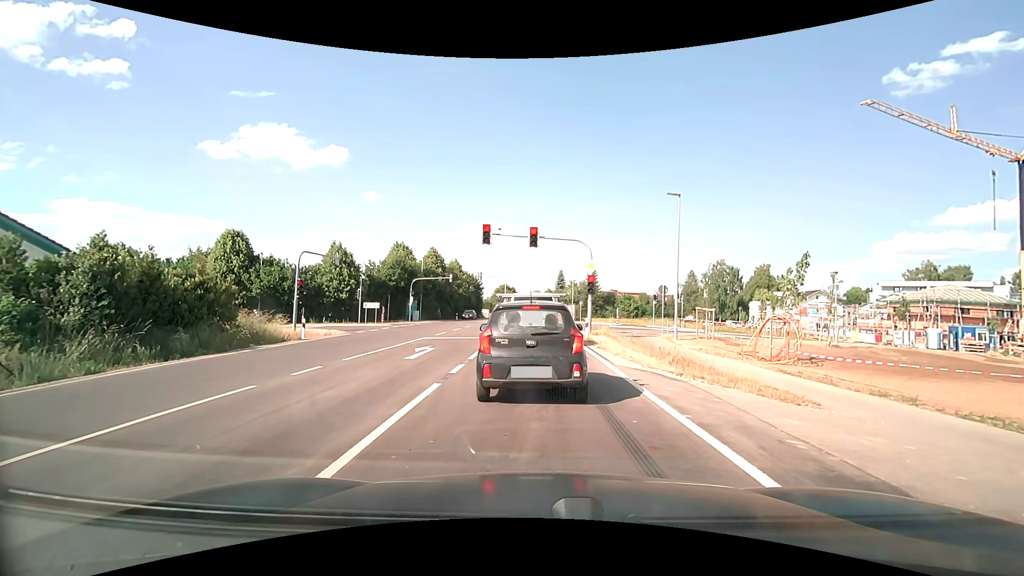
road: secondary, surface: asphalt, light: Day
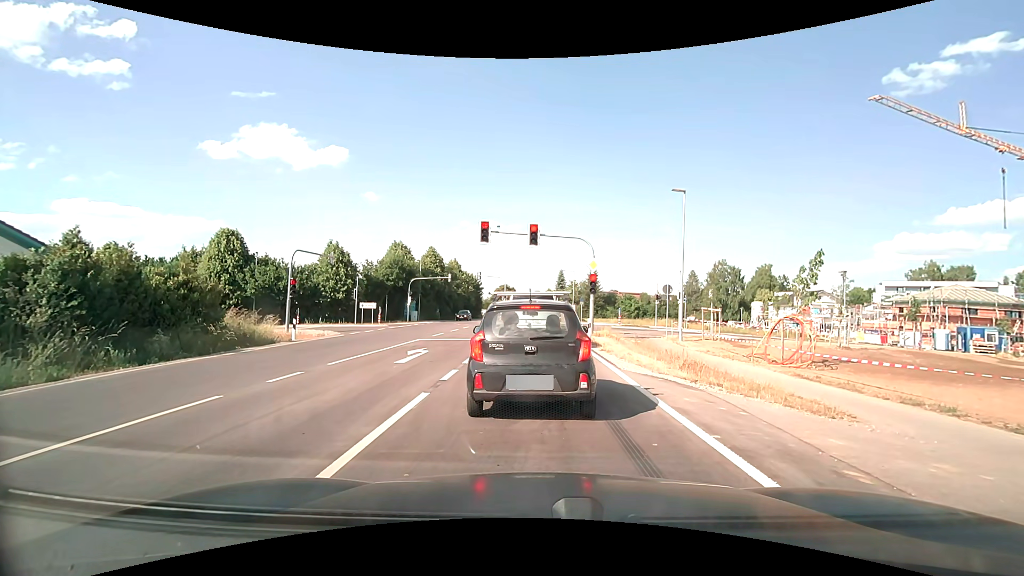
(0.0, +1.0) m; 0°
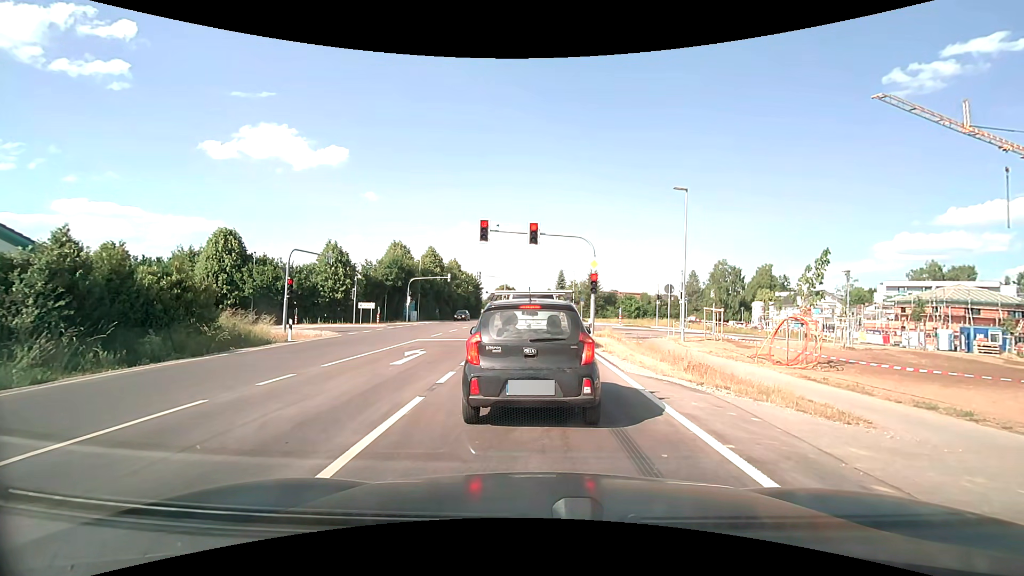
(0.0, +0.4) m; 0°
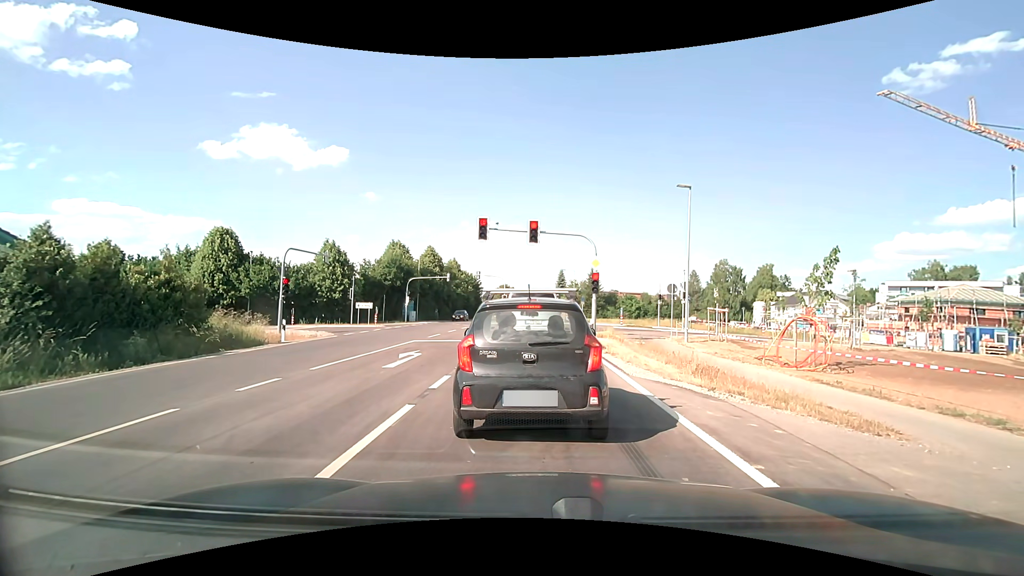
(0.0, +0.6) m; 0°
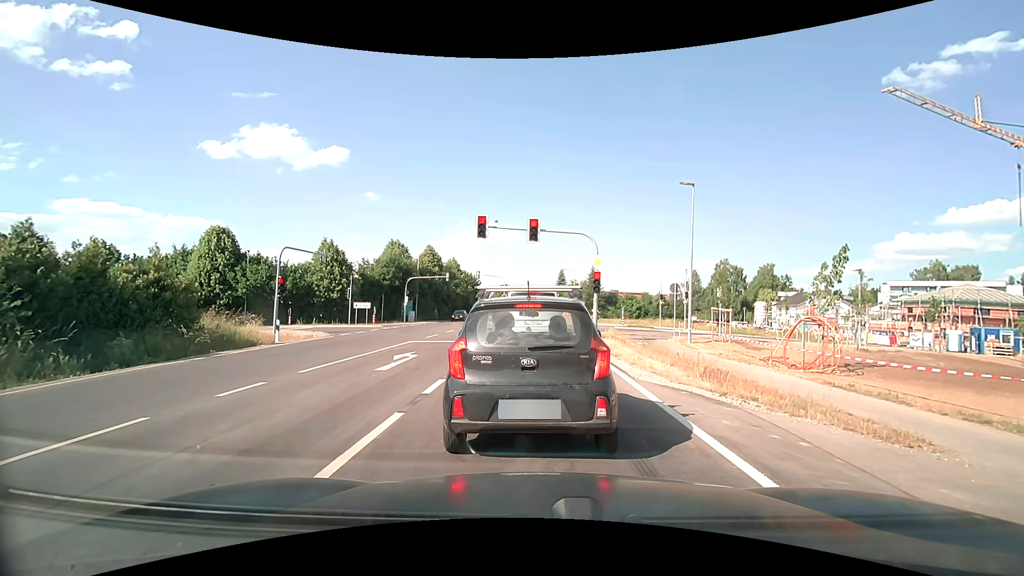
(0.0, +0.6) m; 0°
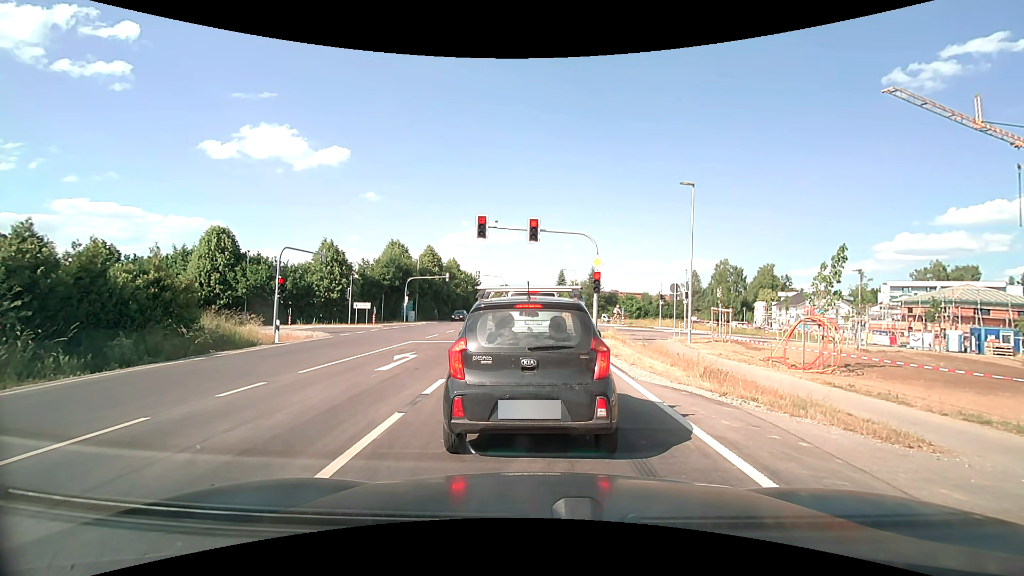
(0.0, +0.1) m; 0°
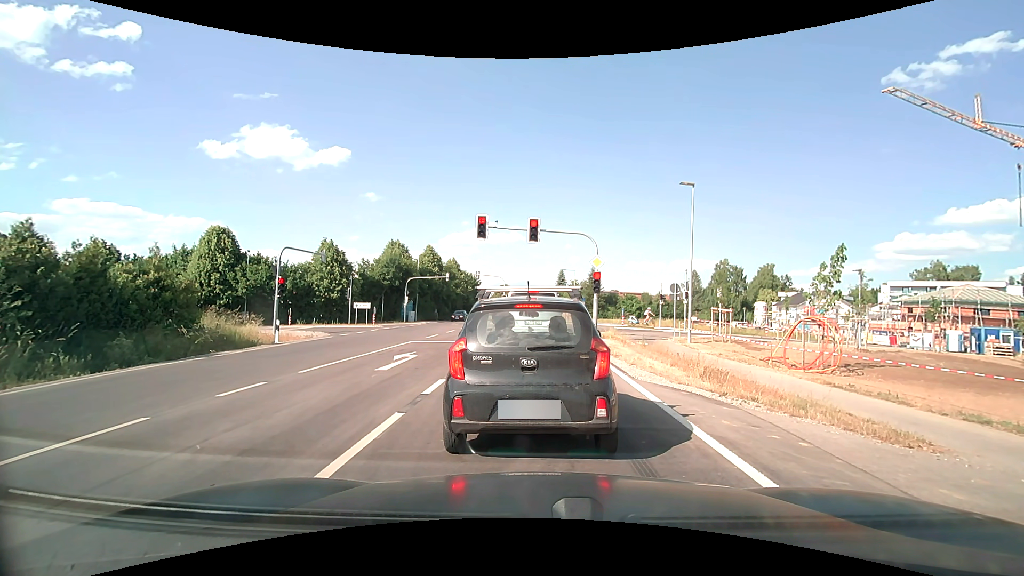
(0.0, 0.0) m; 0°
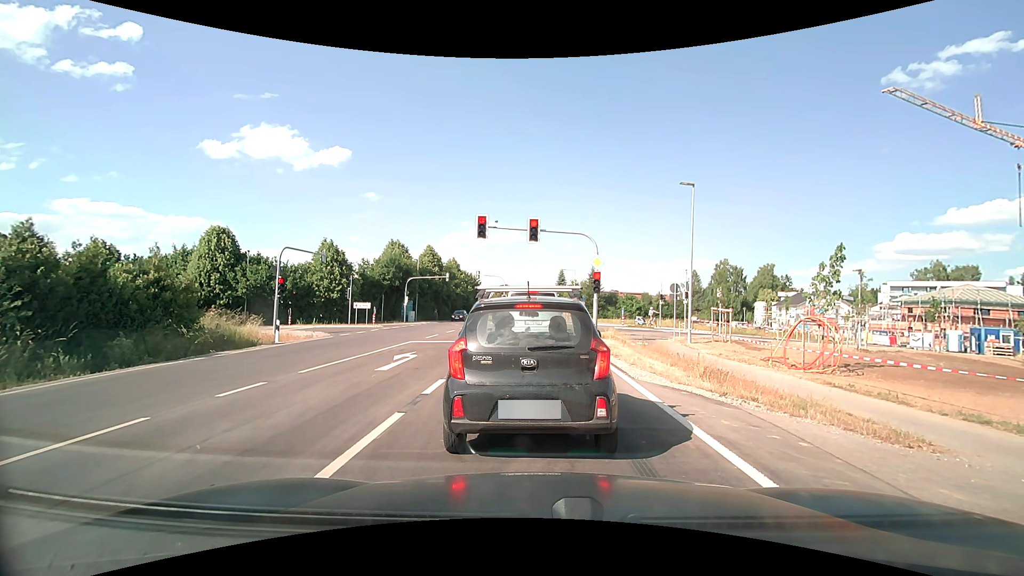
(0.0, 0.0) m; 0°
(0, +10) (0, +20) (0, +30) (0, +40) (0, +50) (0, +60) (0, +70) (0, +80) (0, +90) (0, +100) m
